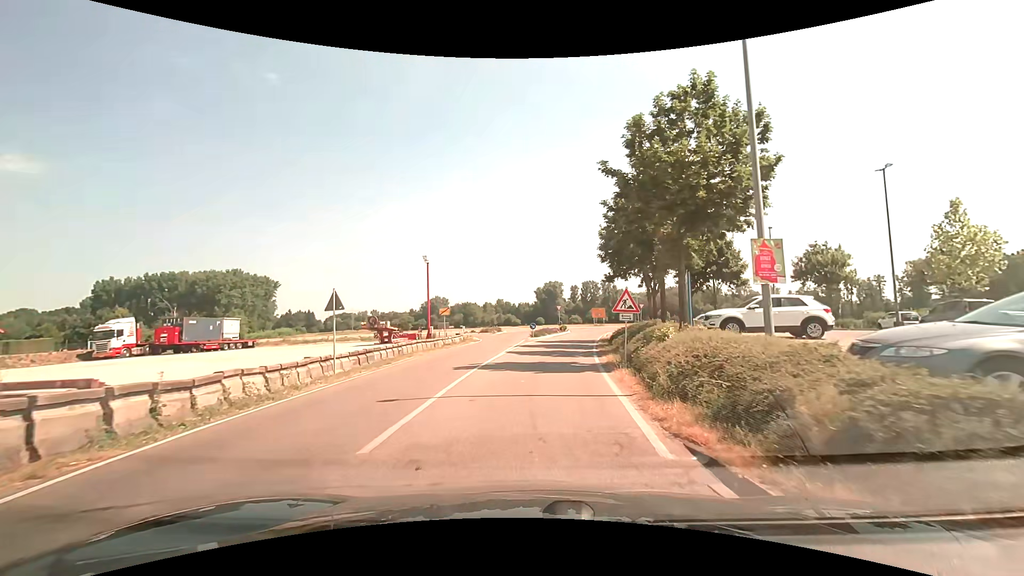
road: unclassified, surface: asphalt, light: Day
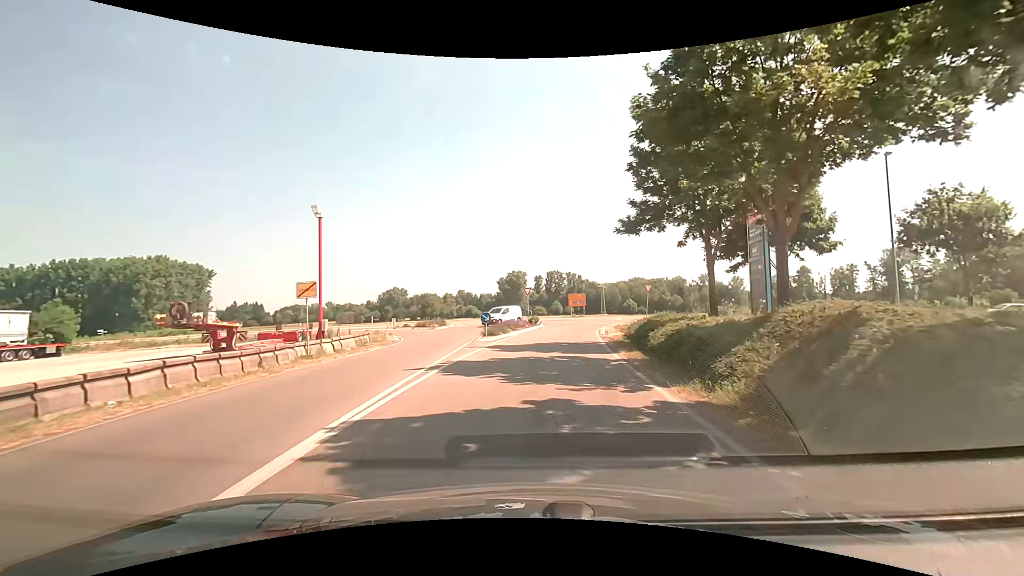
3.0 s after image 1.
(+0.6, +20.1) m; +5°
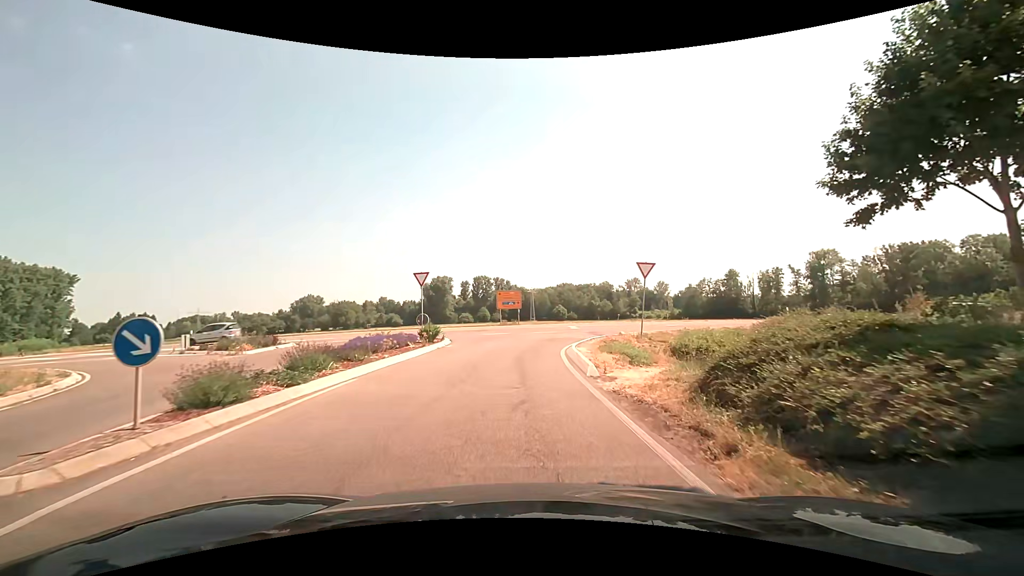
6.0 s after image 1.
(+1.2, +20.6) m; +7°
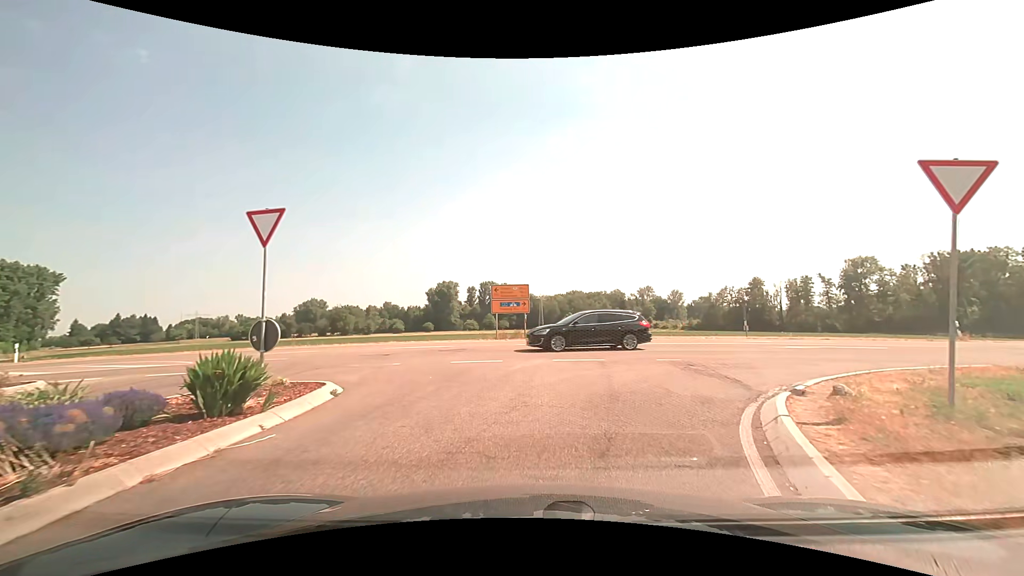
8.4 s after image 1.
(-0.1, +15.3) m; -2°
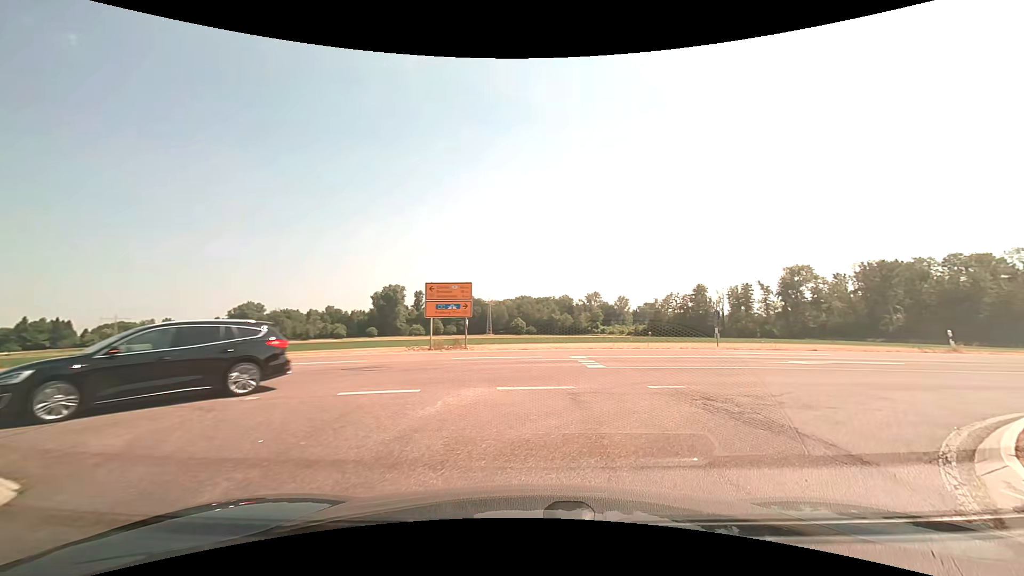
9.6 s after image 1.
(+0.2, +4.8) m; +8°
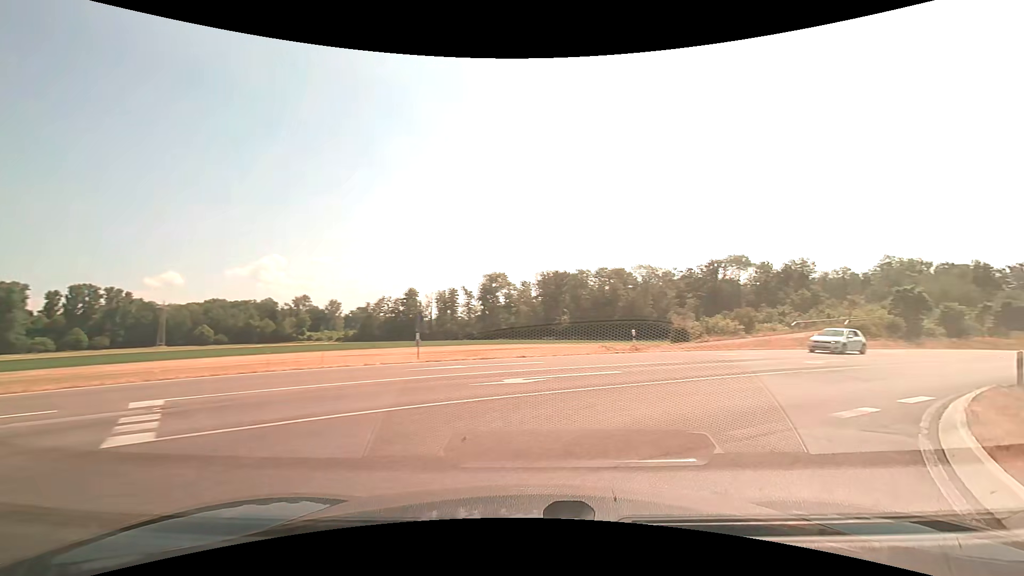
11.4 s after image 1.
(+1.8, +7.2) m; +31°
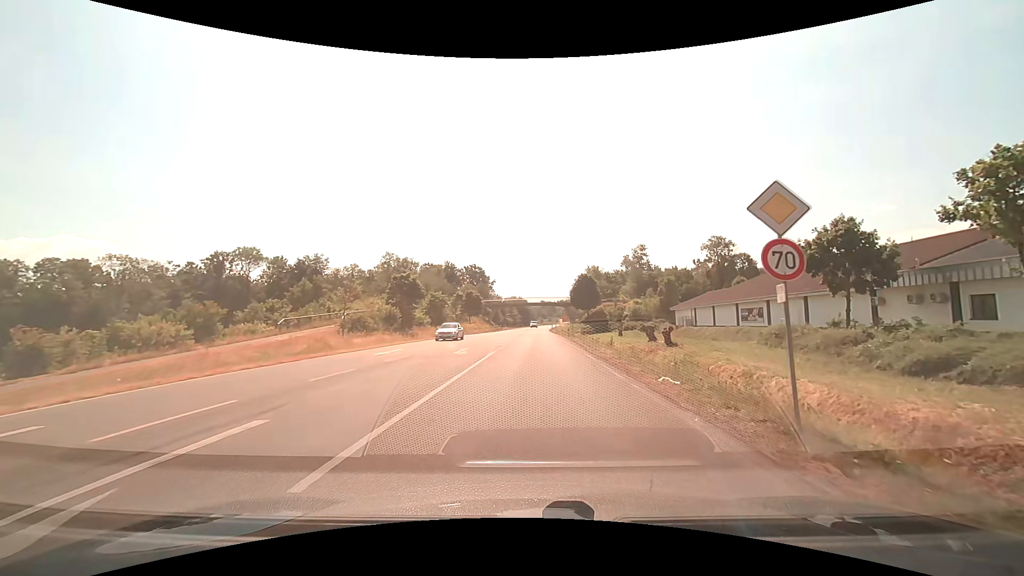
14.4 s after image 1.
(+10.0, +16.7) m; +51°
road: primary
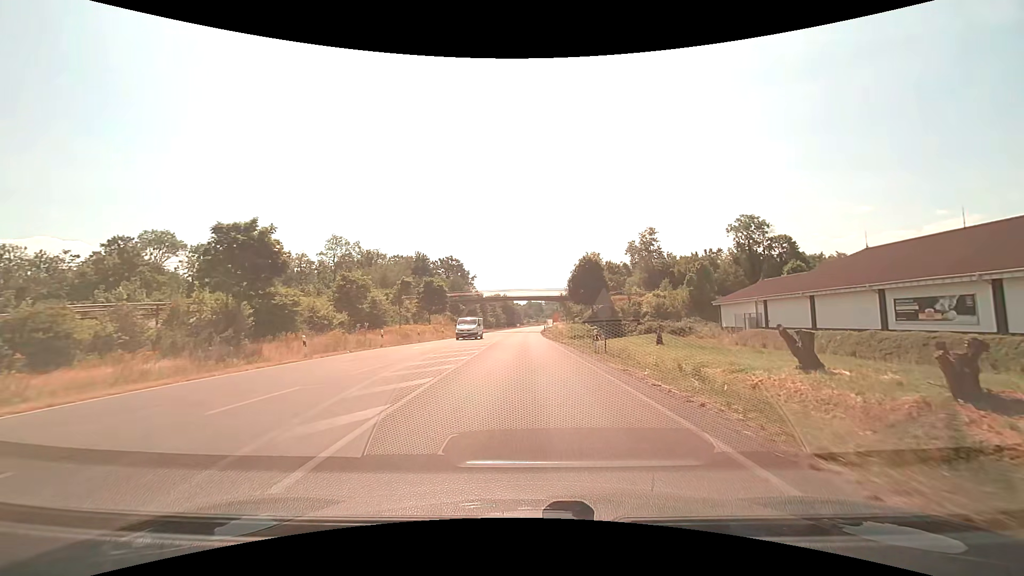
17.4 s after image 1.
(+0.5, +28.4) m; +2°
(0, +10) (0, +20) (0, +30) (0, +40) (0, +50) (0, +60) (0, +70) (0, +80) (0, +90) (0, +100) m
